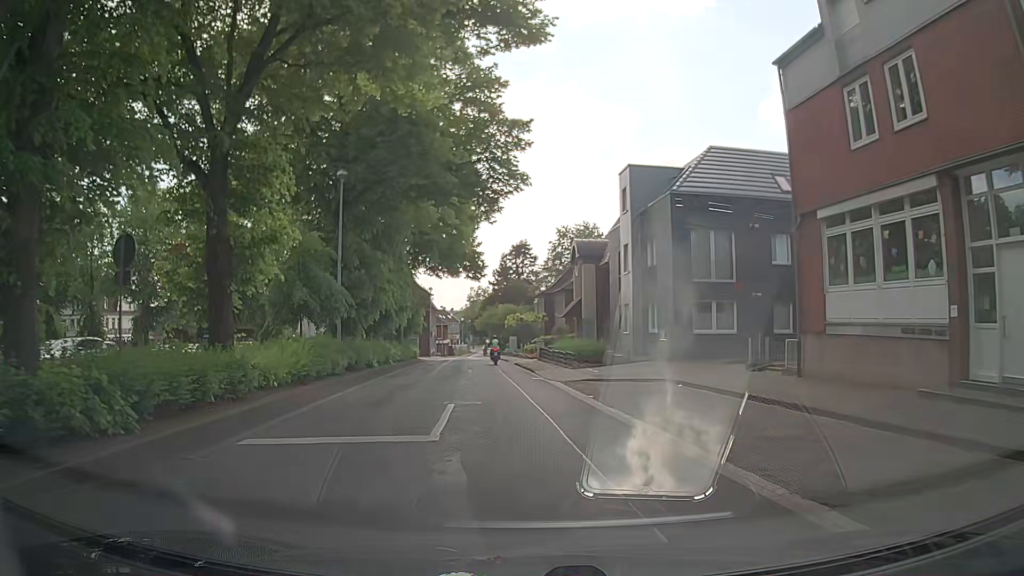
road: residential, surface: asphalt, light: Day
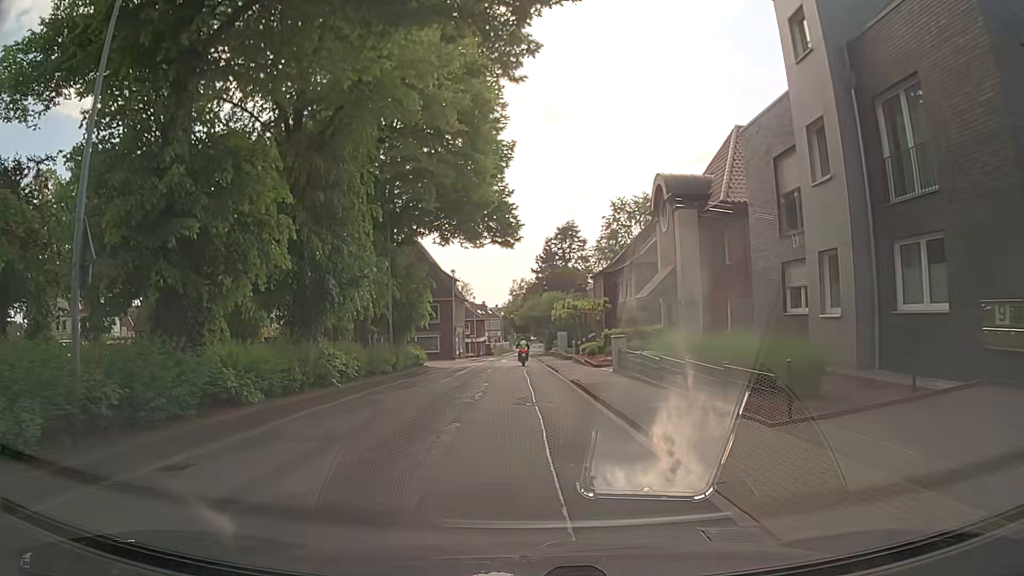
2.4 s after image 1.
(-0.5, +19.8) m; -3°
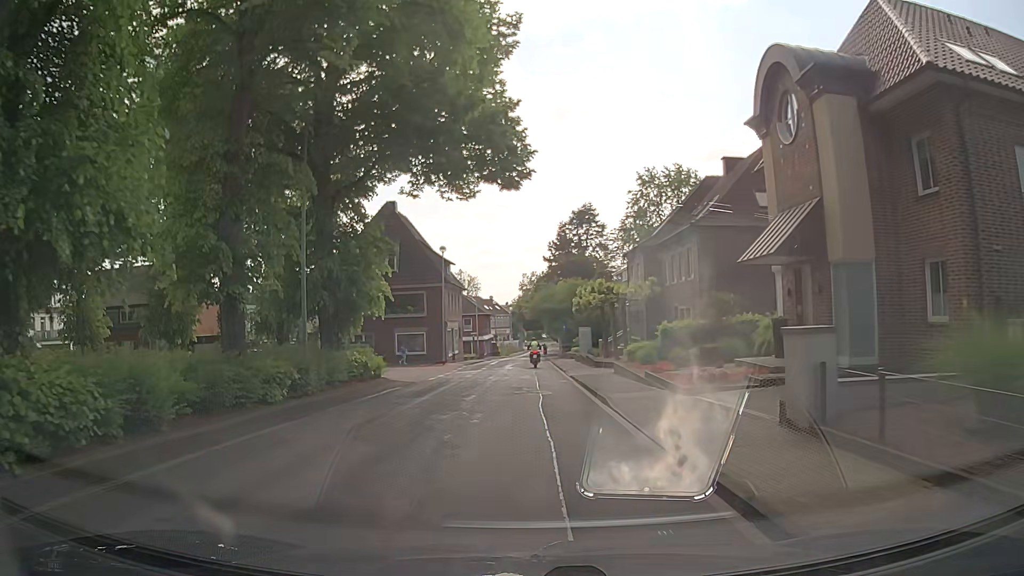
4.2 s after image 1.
(-0.2, +15.2) m; 0°
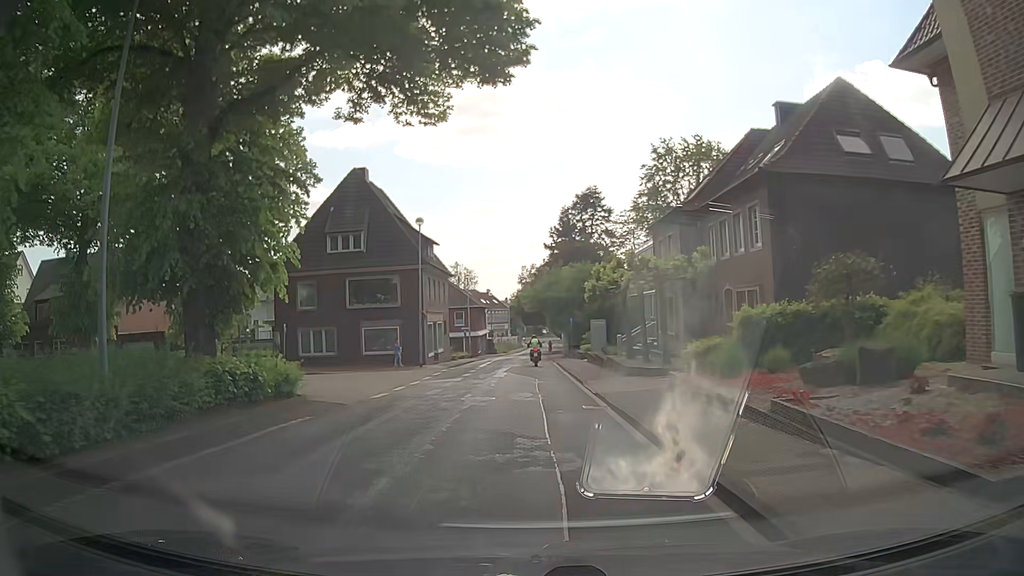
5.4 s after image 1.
(-0.2, +10.3) m; -1°
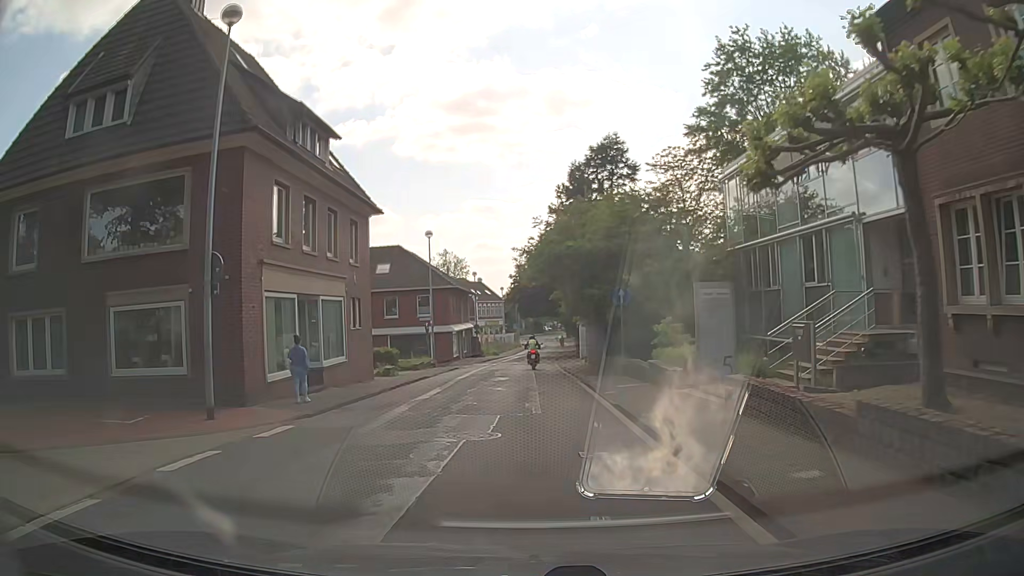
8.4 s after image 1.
(+0.1, +26.5) m; +1°
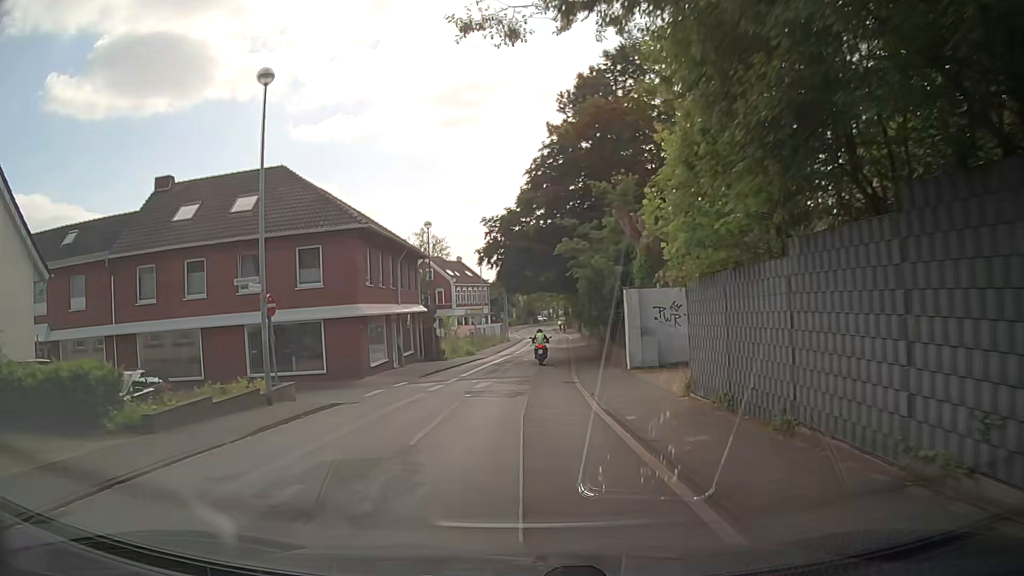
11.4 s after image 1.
(-0.1, +26.5) m; -1°
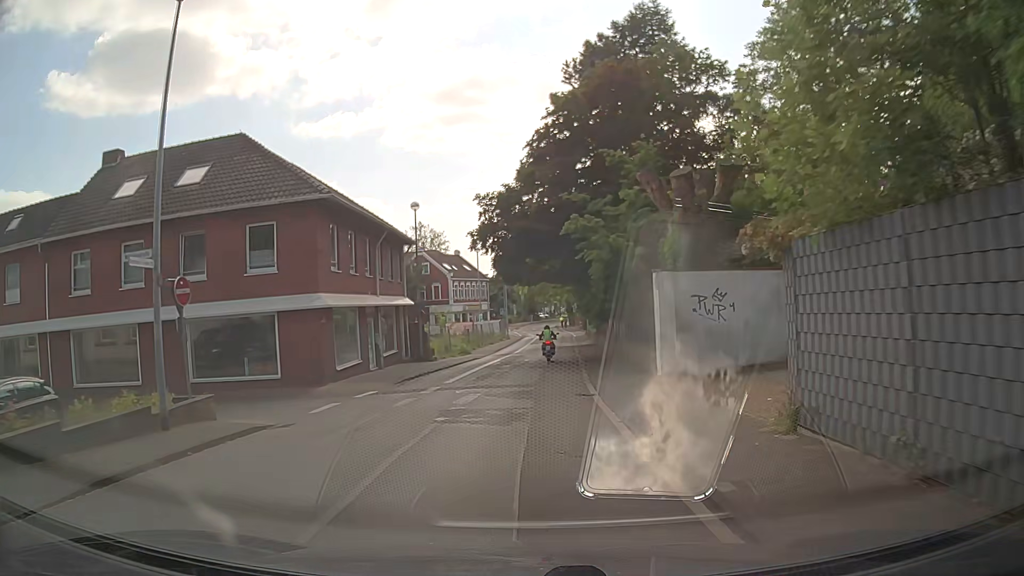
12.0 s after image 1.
(0.0, +5.2) m; 0°
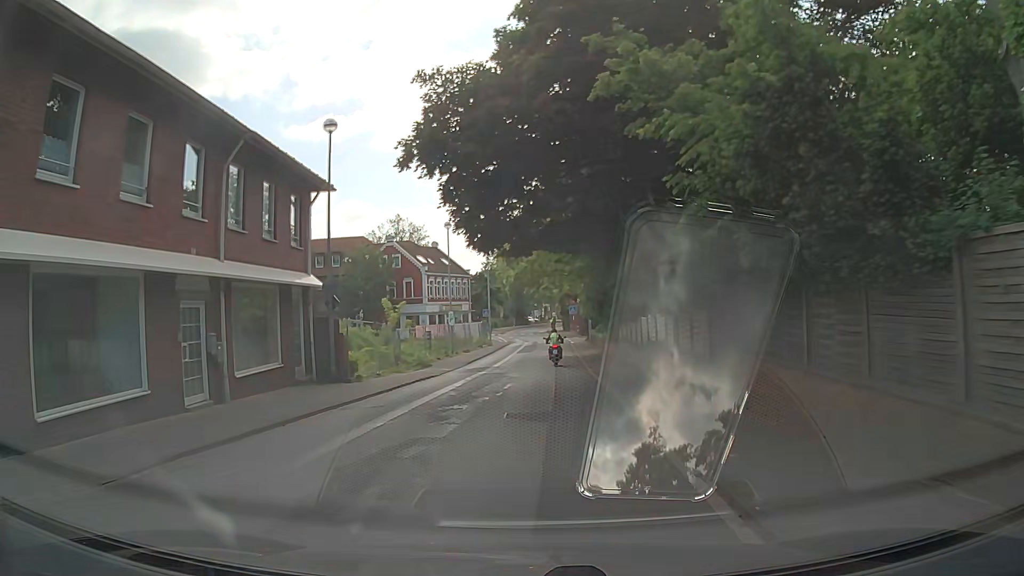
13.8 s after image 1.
(+0.2, +14.8) m; +2°
(0, +10) (0, +20) (+1, +30) (+1, +40) (+2, +50) (+2, +60) (+2, +70) (+1, +80) (+1, +90) (+1, +100) m
